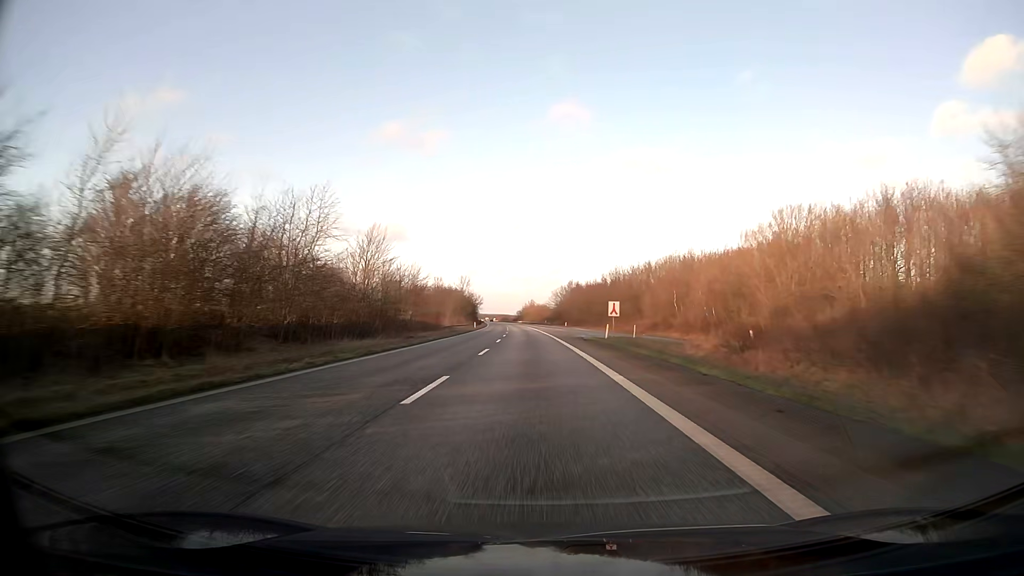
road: motorway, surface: asphalt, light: Day
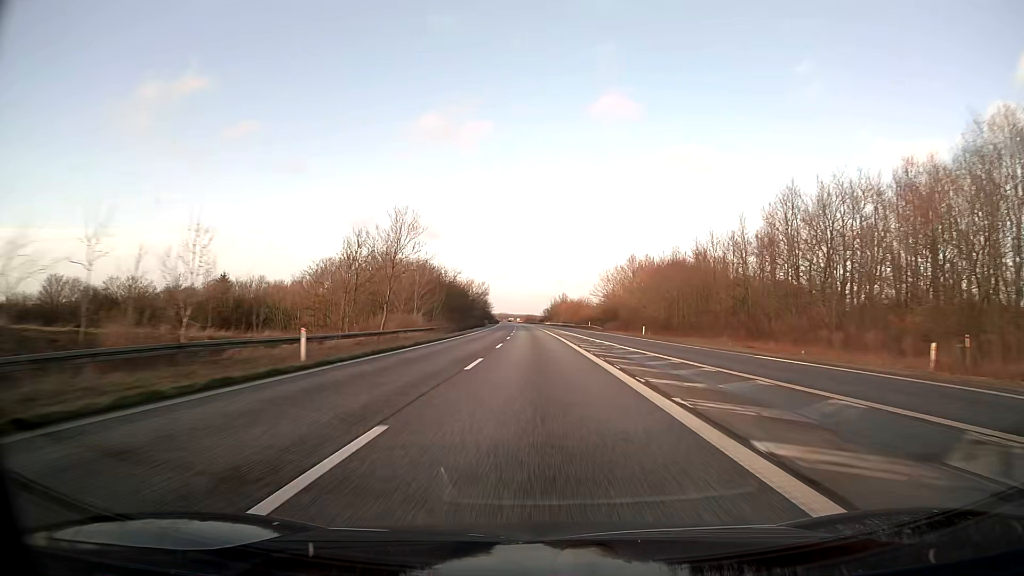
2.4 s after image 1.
(-2.0, +82.5) m; -3°
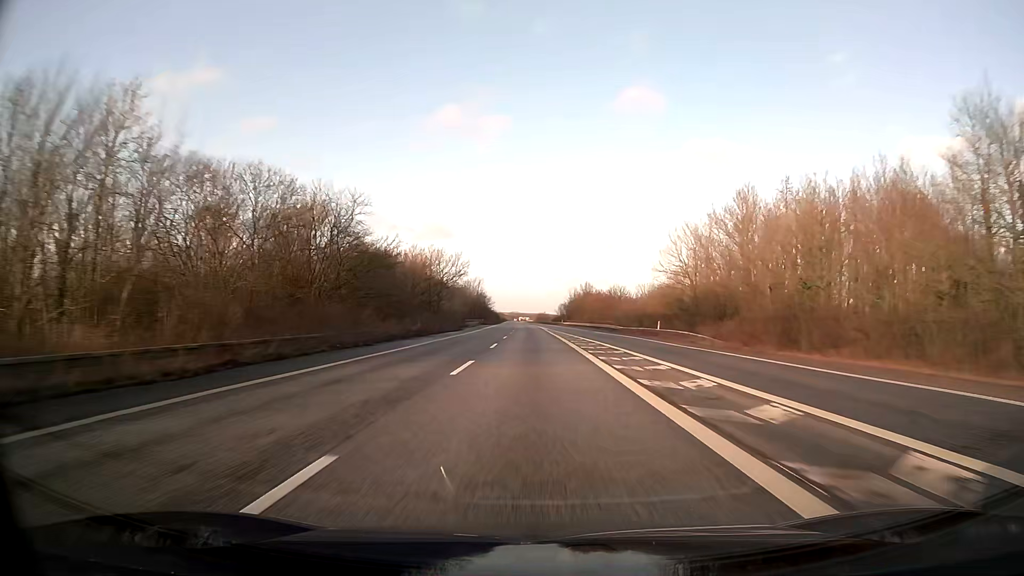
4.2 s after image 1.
(-0.5, +61.9) m; -1°
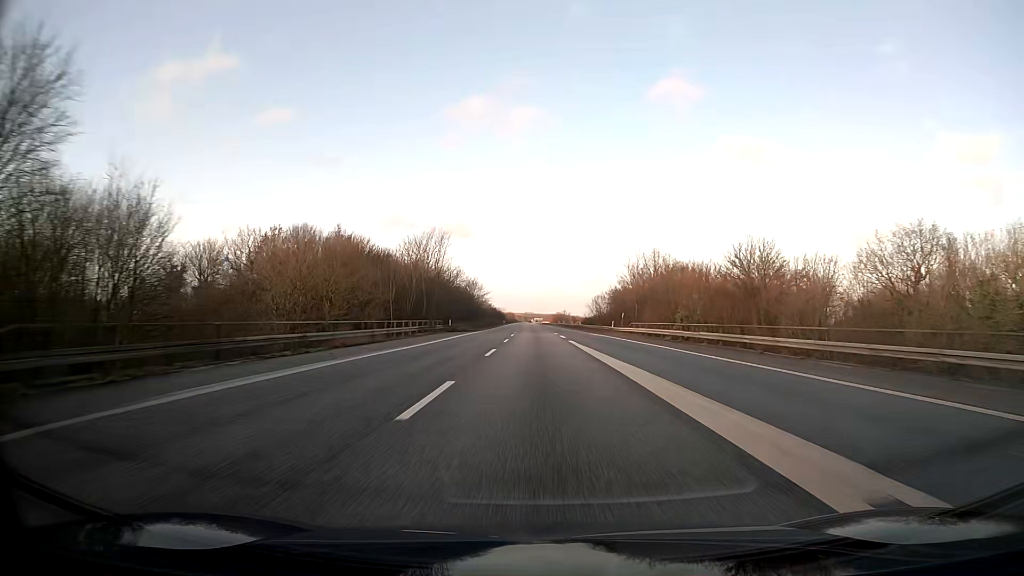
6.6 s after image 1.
(-1.4, +82.6) m; -1°
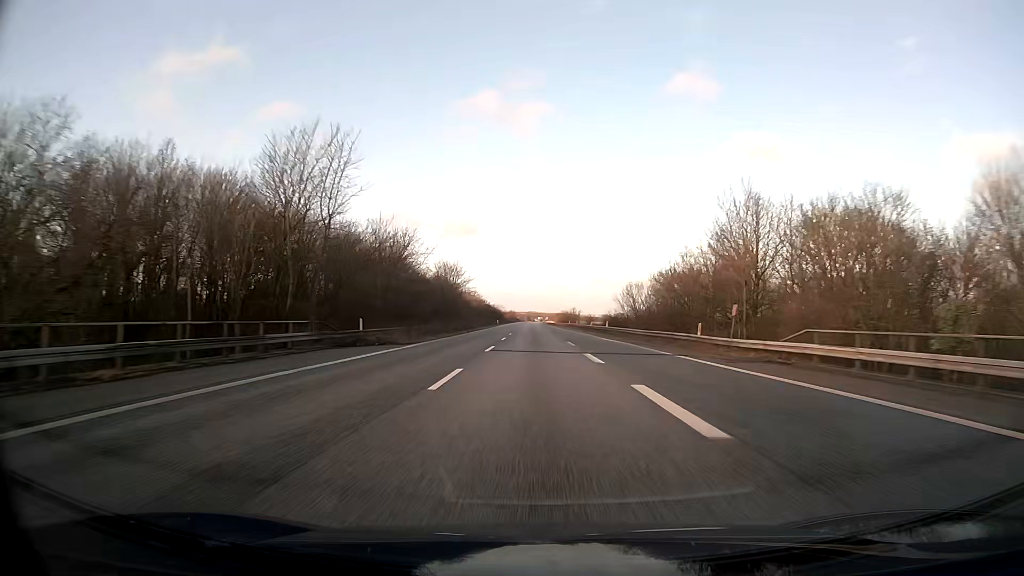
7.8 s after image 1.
(-0.1, +41.3) m; 0°
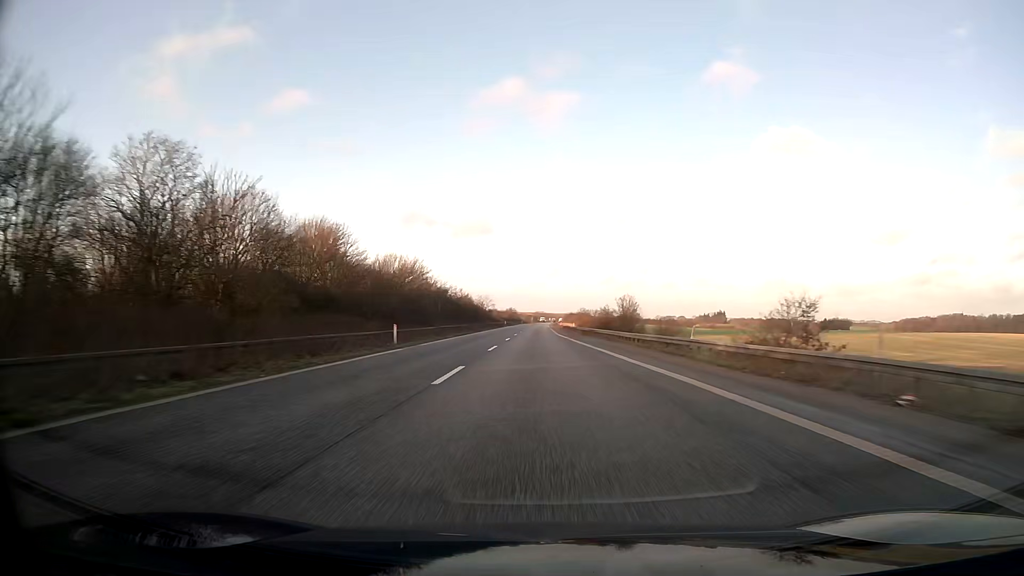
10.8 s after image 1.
(-0.8, +103.3) m; -1°
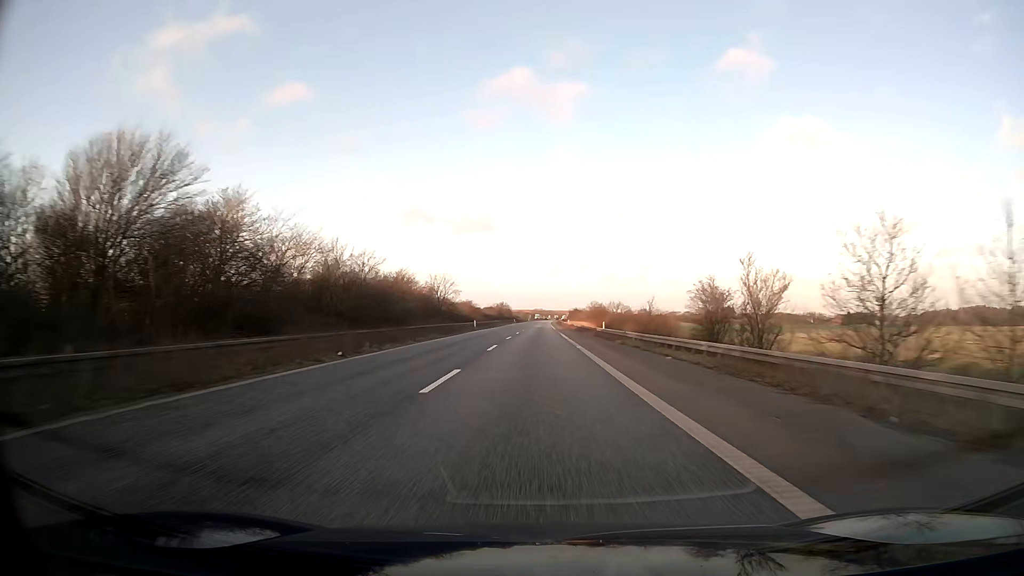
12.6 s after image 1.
(+0.1, +62.0) m; 0°
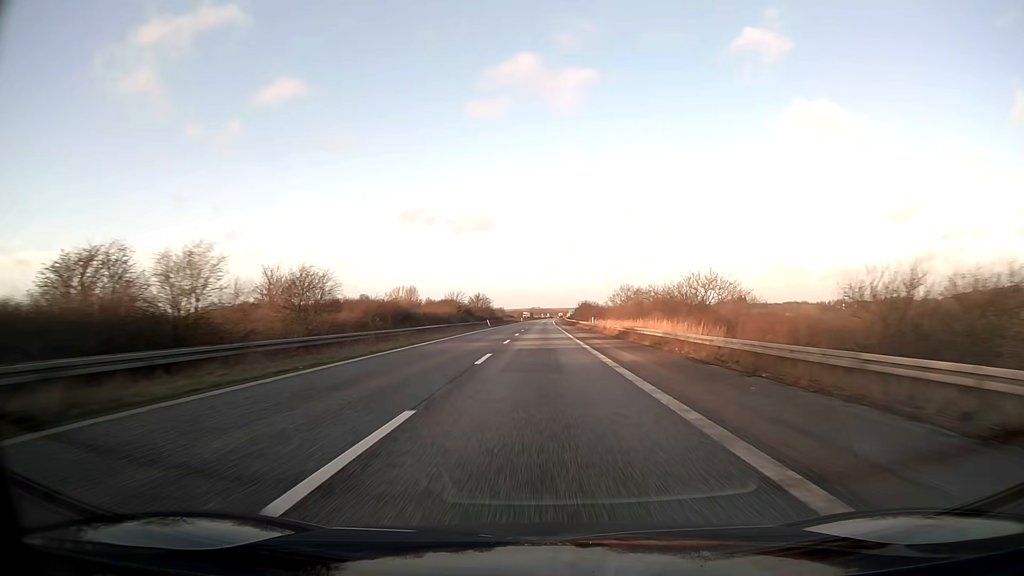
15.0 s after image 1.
(+0.2, +82.7) m; 0°
(0, +10) (0, +20) (0, +30) (0, +40) (0, +50) (0, +60) (0, +70) (0, +80) (+1, +90) (+1, +100) m
